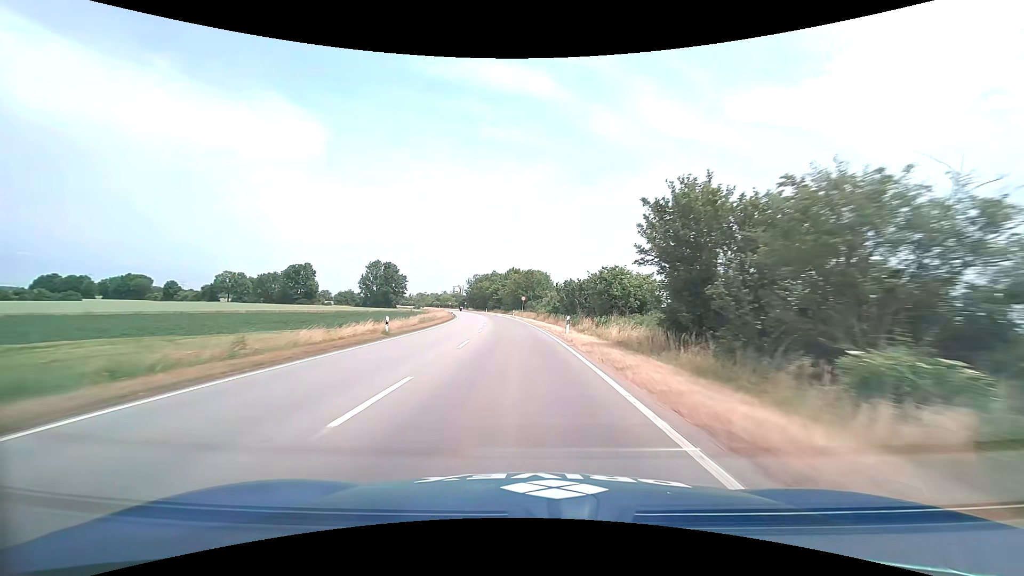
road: primary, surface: asphalt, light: Day
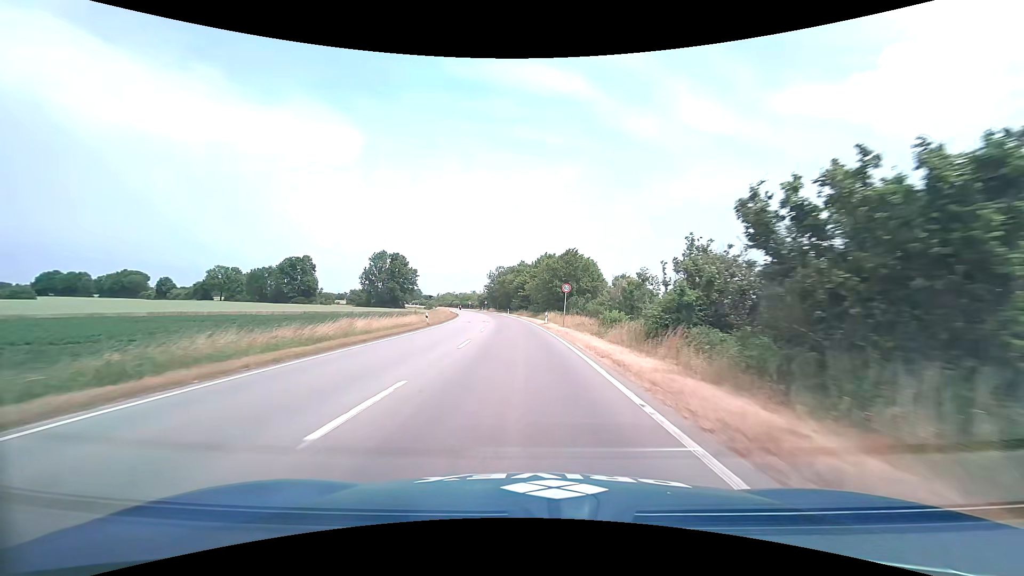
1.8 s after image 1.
(-1.3, +36.6) m; -4°
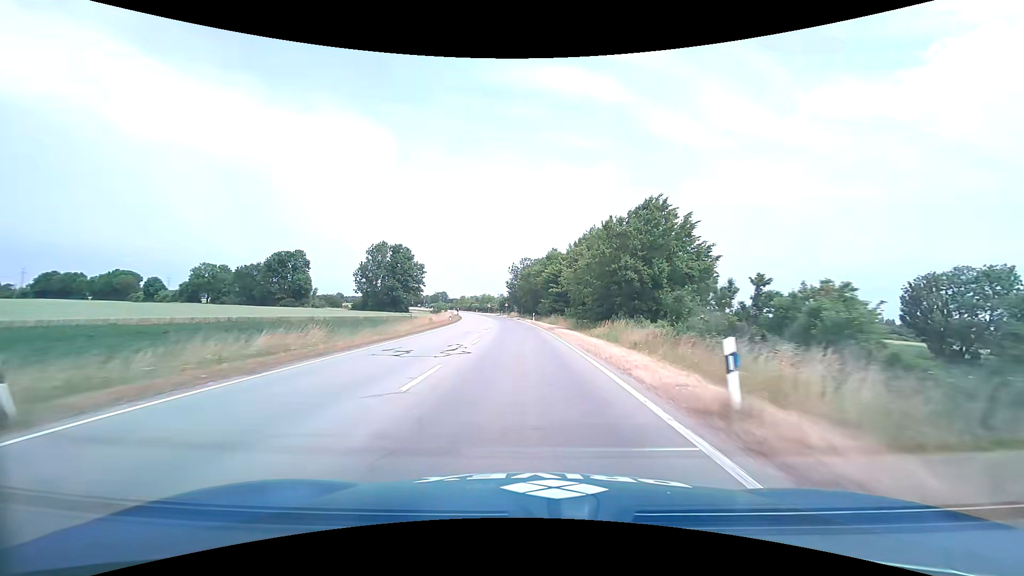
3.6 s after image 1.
(-0.9, +32.8) m; -3°
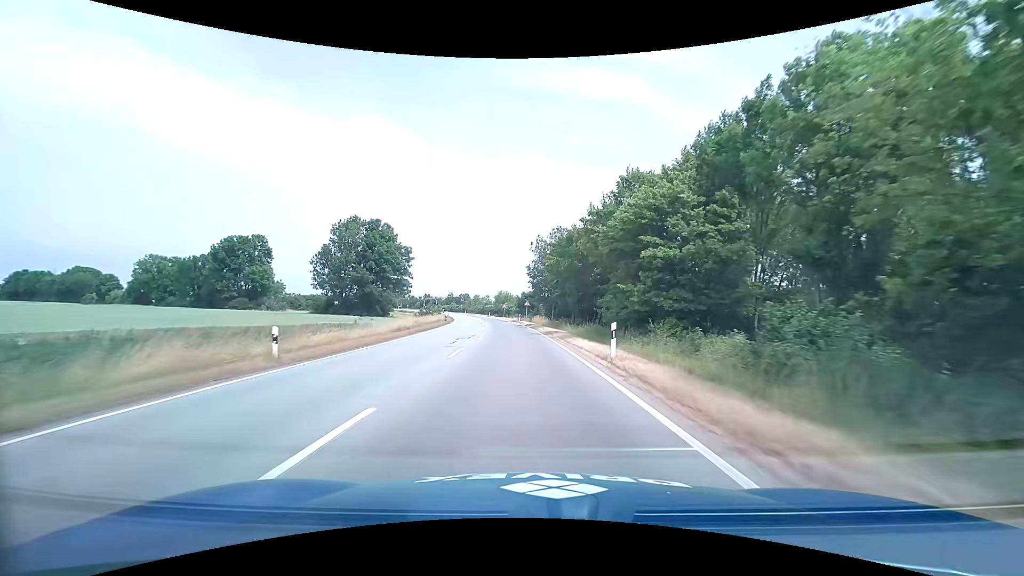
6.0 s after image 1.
(-1.3, +42.5) m; -3°
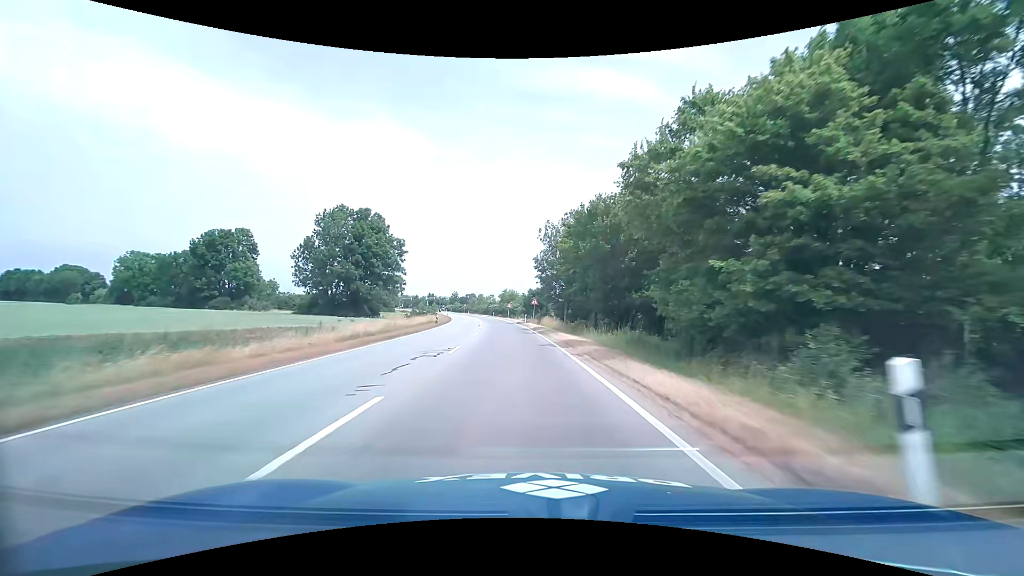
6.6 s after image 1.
(-0.1, +10.8) m; -1°
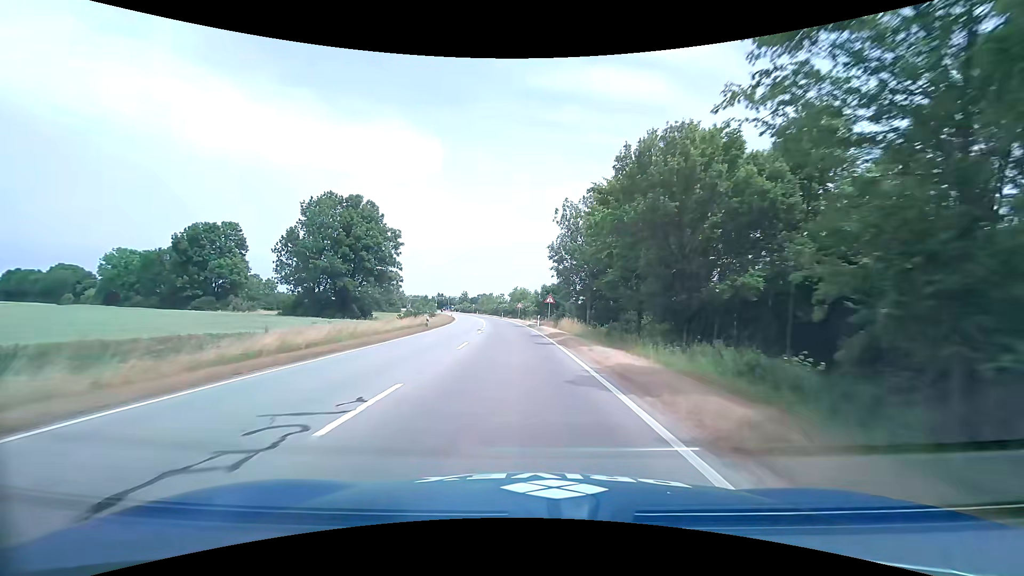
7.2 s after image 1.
(-0.1, +10.8) m; -1°
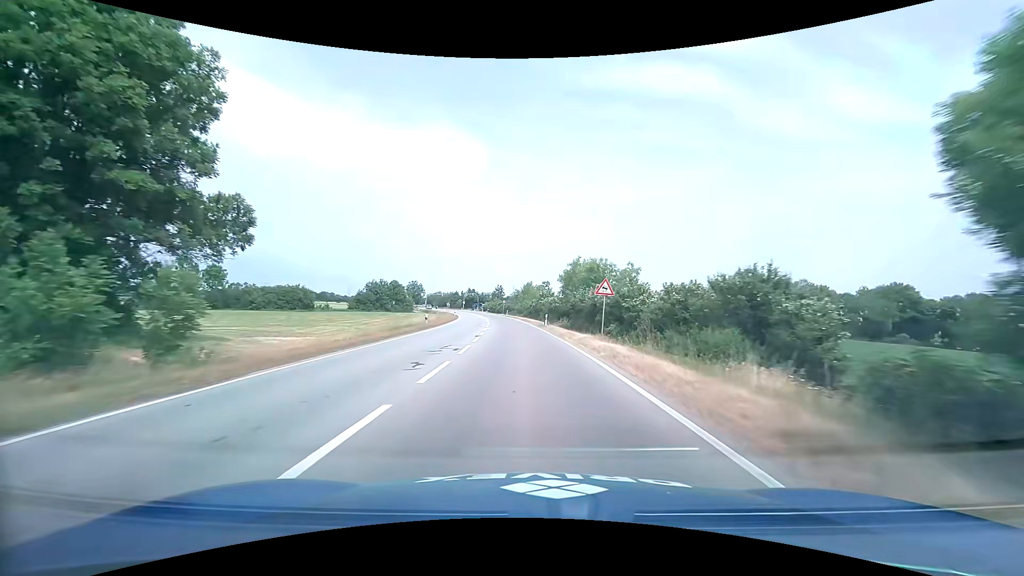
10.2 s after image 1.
(-2.9, +53.5) m; -5°
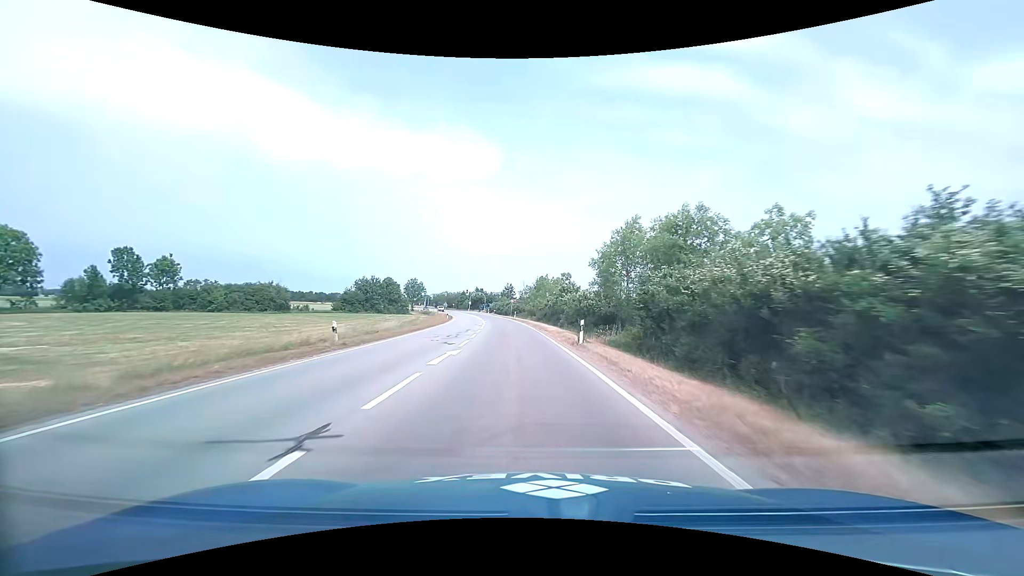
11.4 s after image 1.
(-0.3, +20.2) m; -2°
(0, +10) (0, +20) (-1, +30) (-2, +40) (-3, +50) (-4, +60) (-5, +70) (-6, +80) (-8, +90) (-9, +99) m
